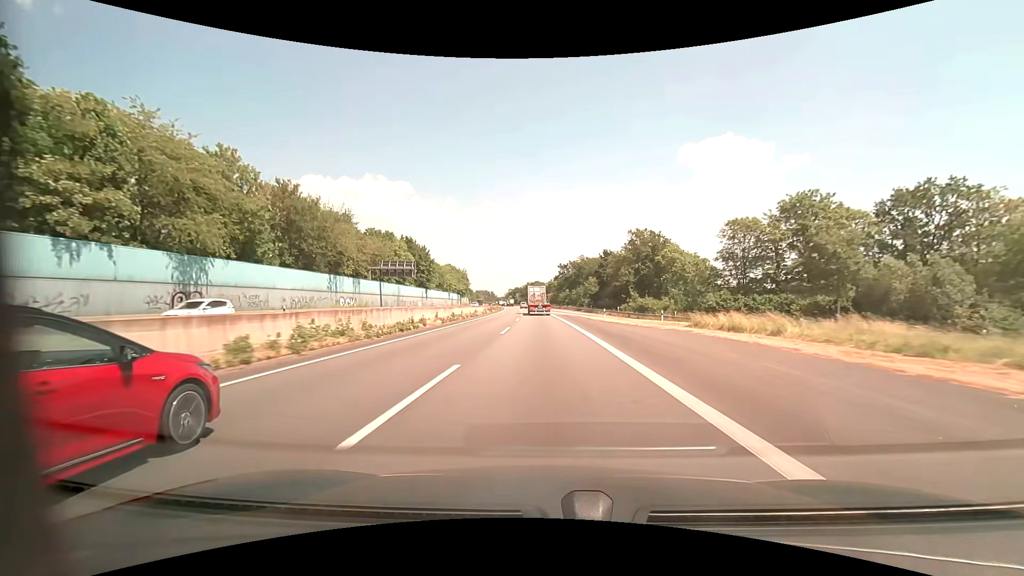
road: motorway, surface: asphalt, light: Day
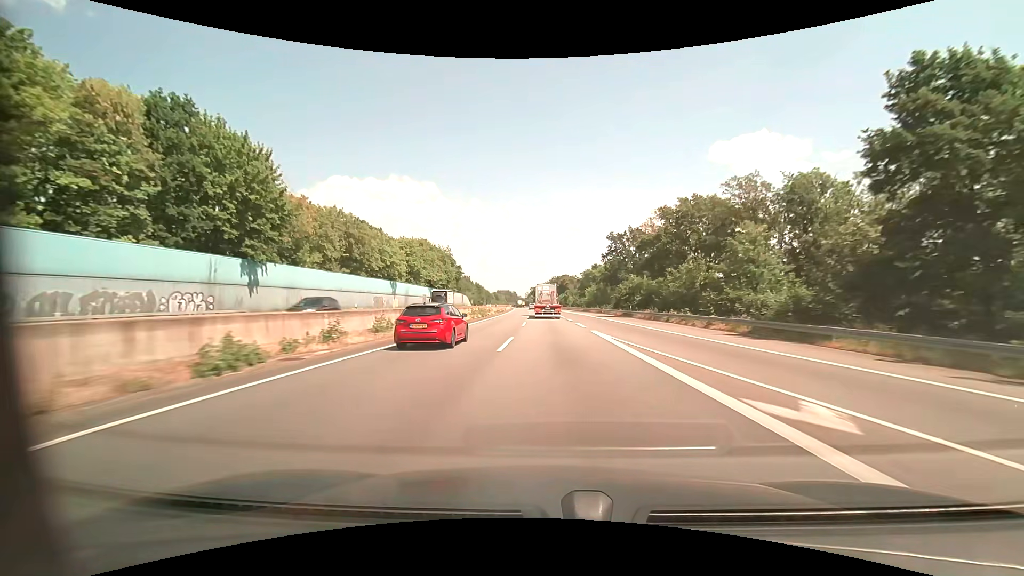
(-2.4, +79.8) m; -3°
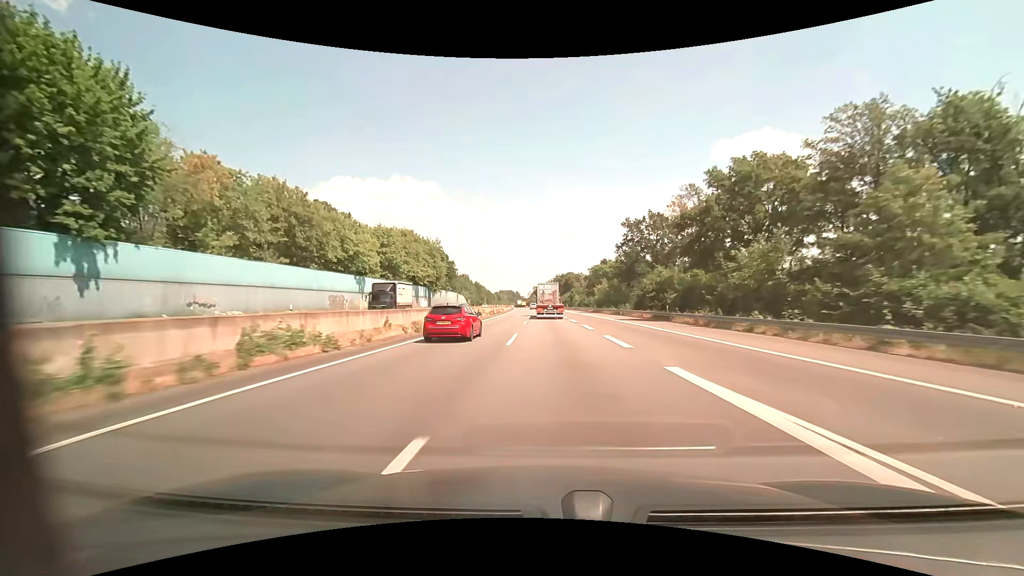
(-0.1, +15.6) m; 0°
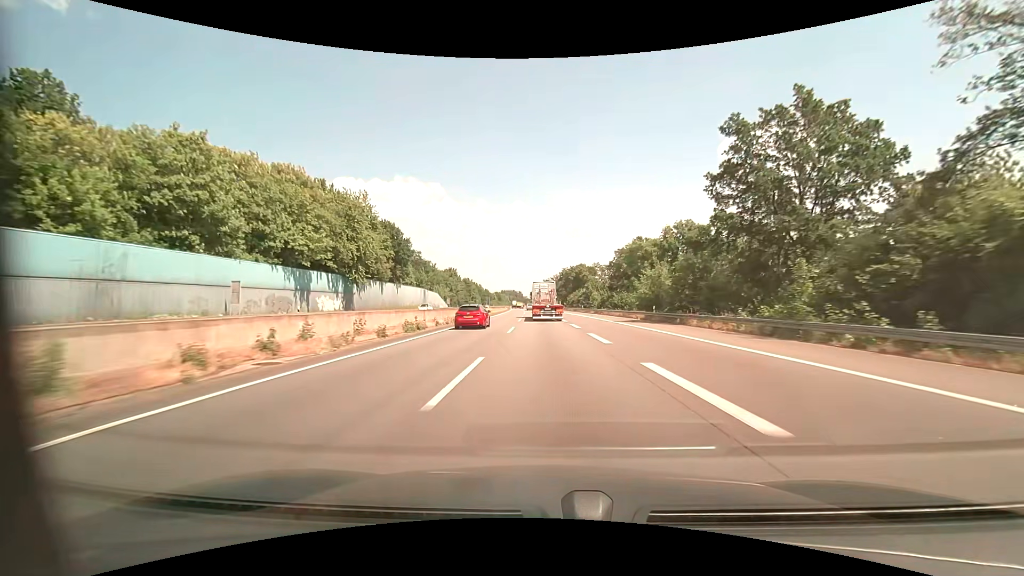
(0.0, +45.9) m; 0°
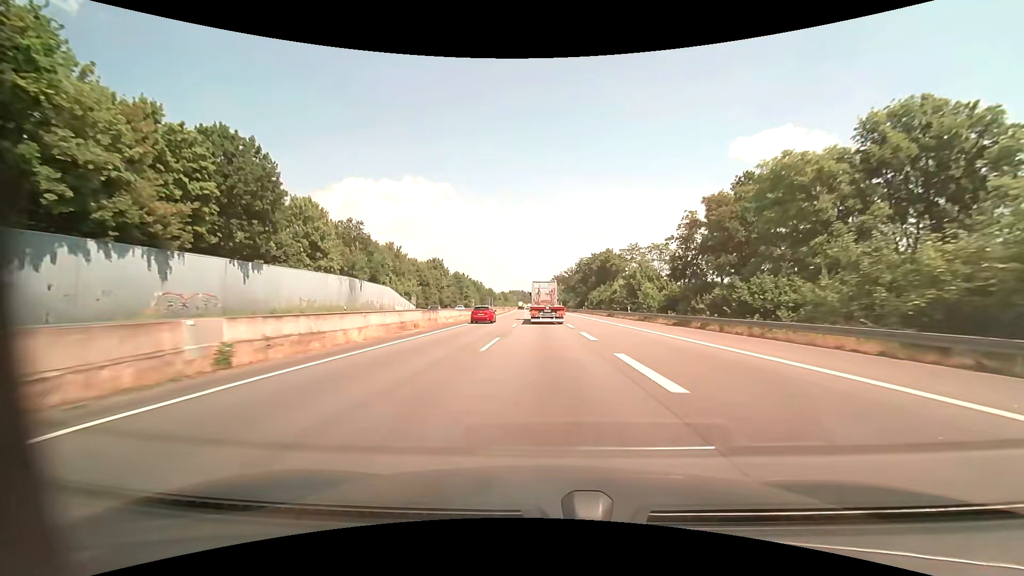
(-0.5, +45.3) m; -1°
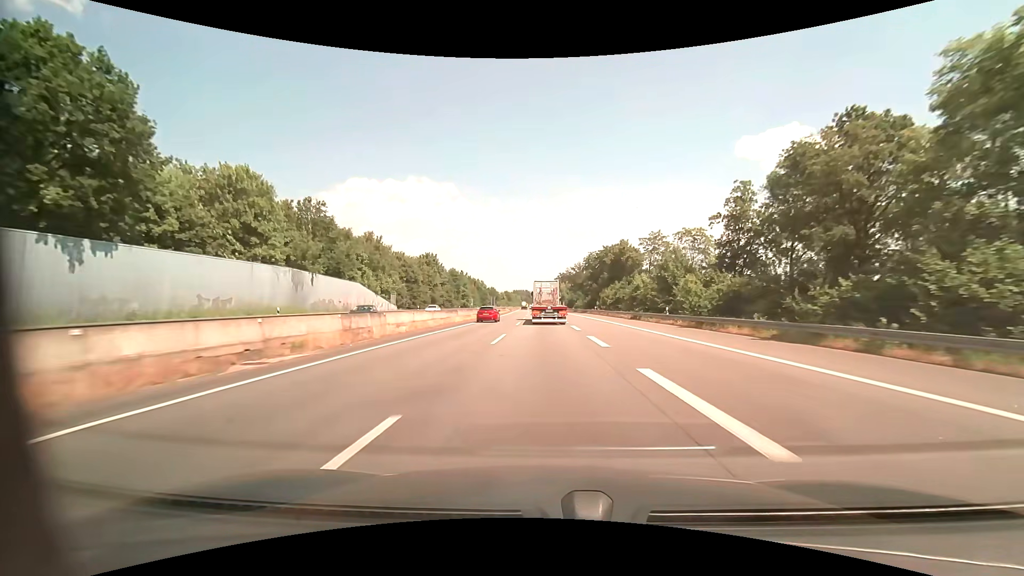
(0.0, +15.1) m; 0°
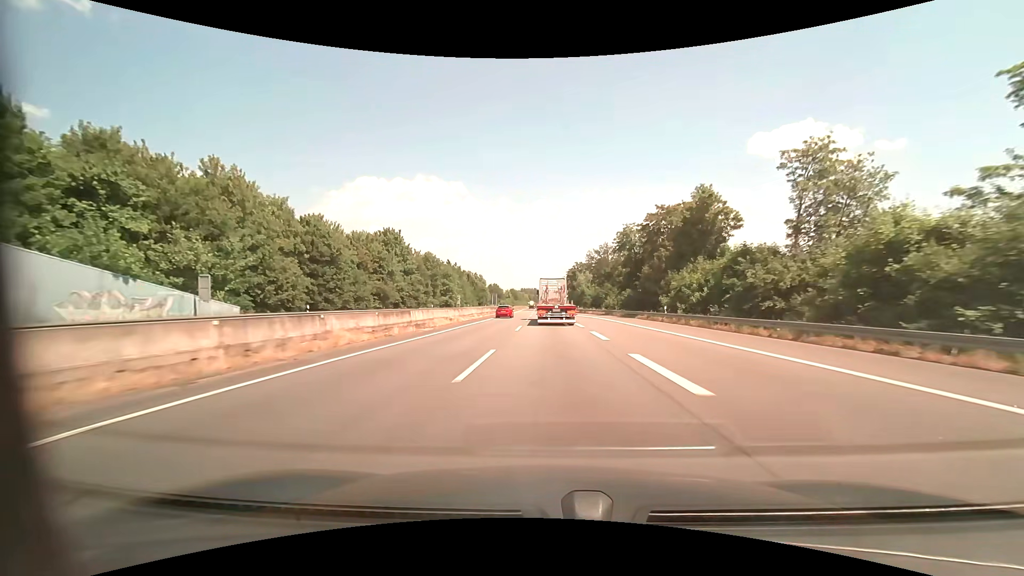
(-0.6, +44.8) m; -1°
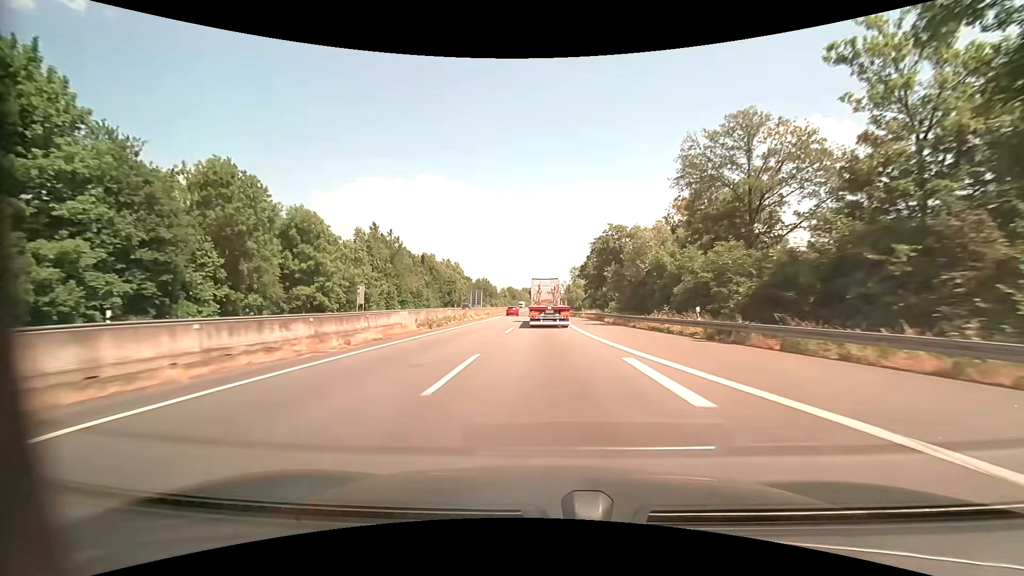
(-0.2, +72.7) m; 0°
(0, +10) (0, +20) (0, +30) (0, +40) (0, +50) (-1, +60) (-1, +70) (-1, +80) (-1, +90) (-1, +100) m
